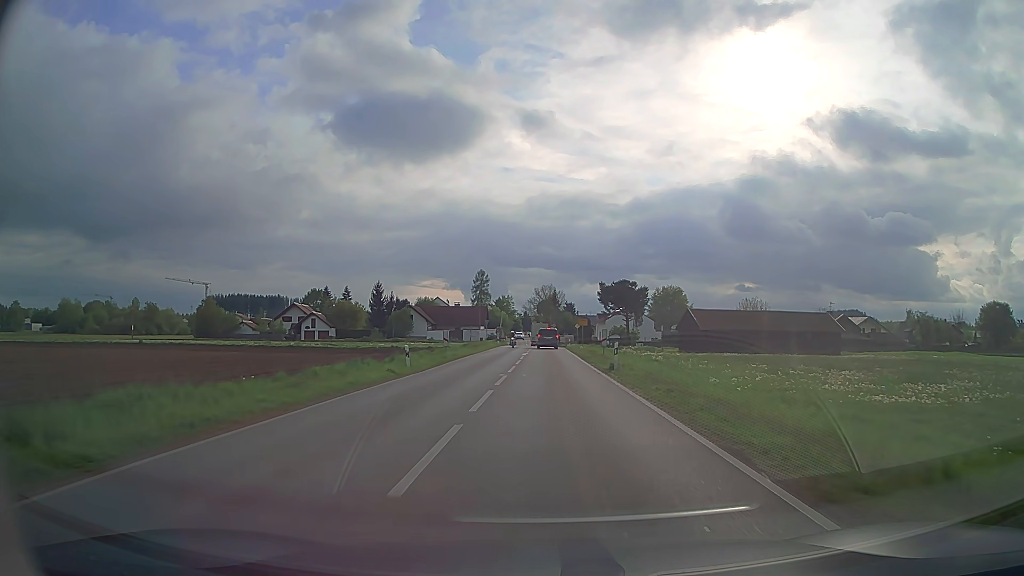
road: secondary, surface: asphalt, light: Day
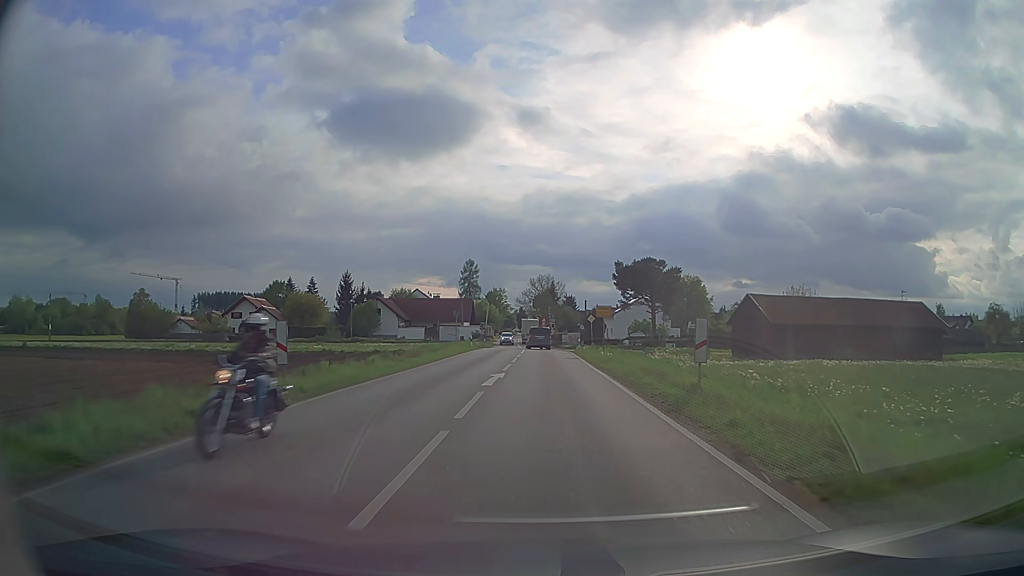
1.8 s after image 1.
(+0.1, +25.1) m; 0°
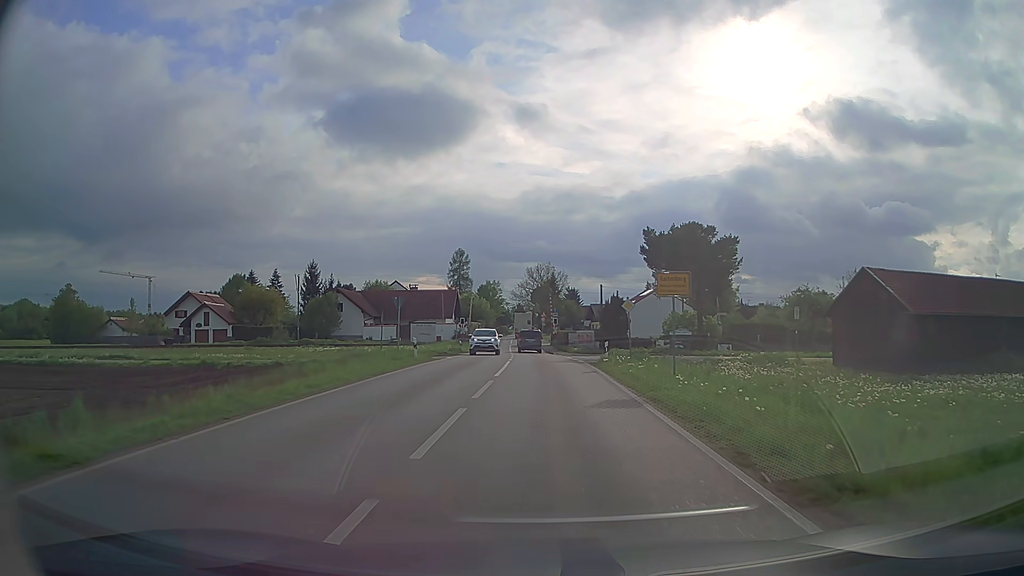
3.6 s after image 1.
(0.0, +21.5) m; 0°
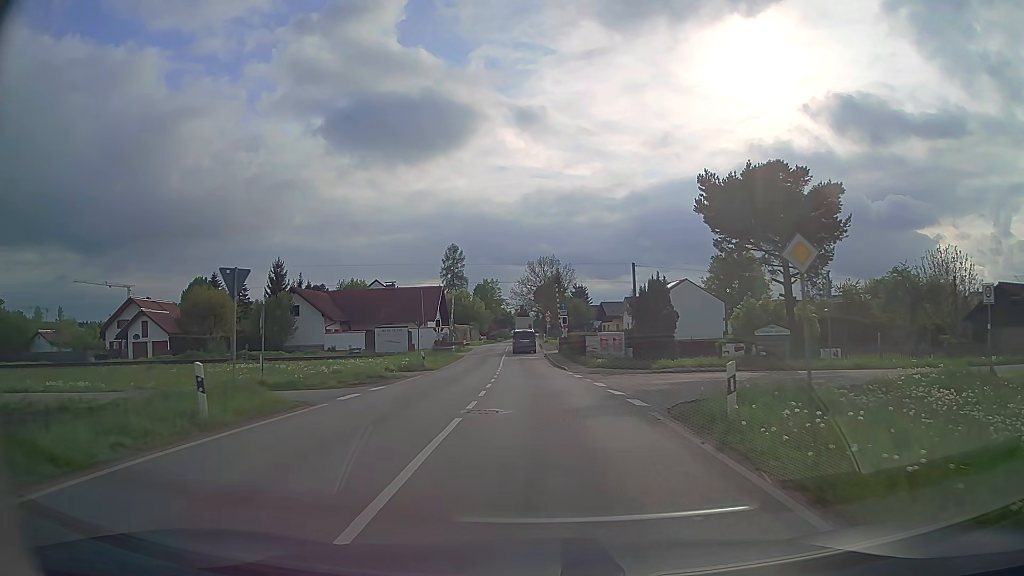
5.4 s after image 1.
(0.0, +18.3) m; 0°
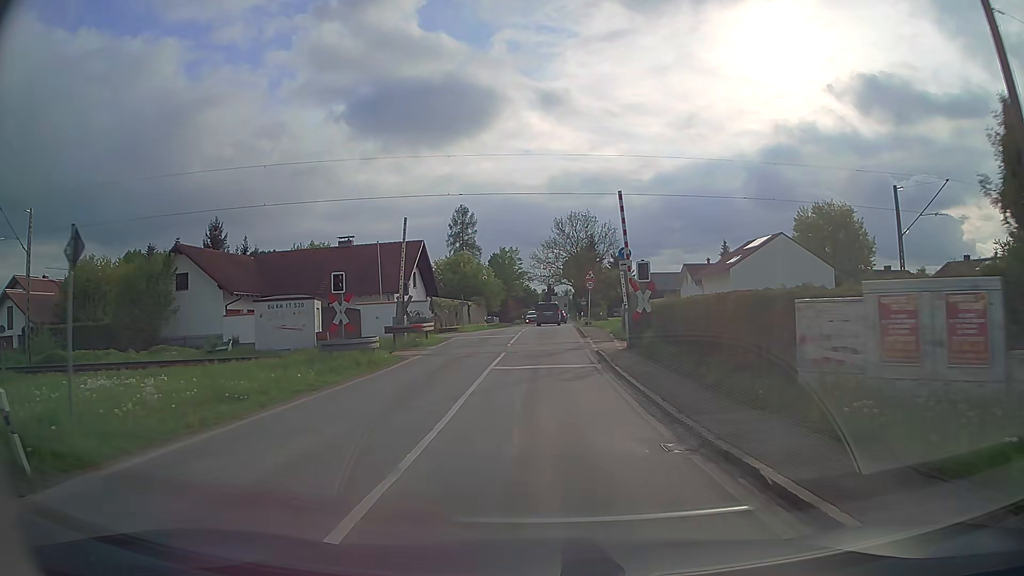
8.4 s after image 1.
(-0.9, +30.1) m; -3°
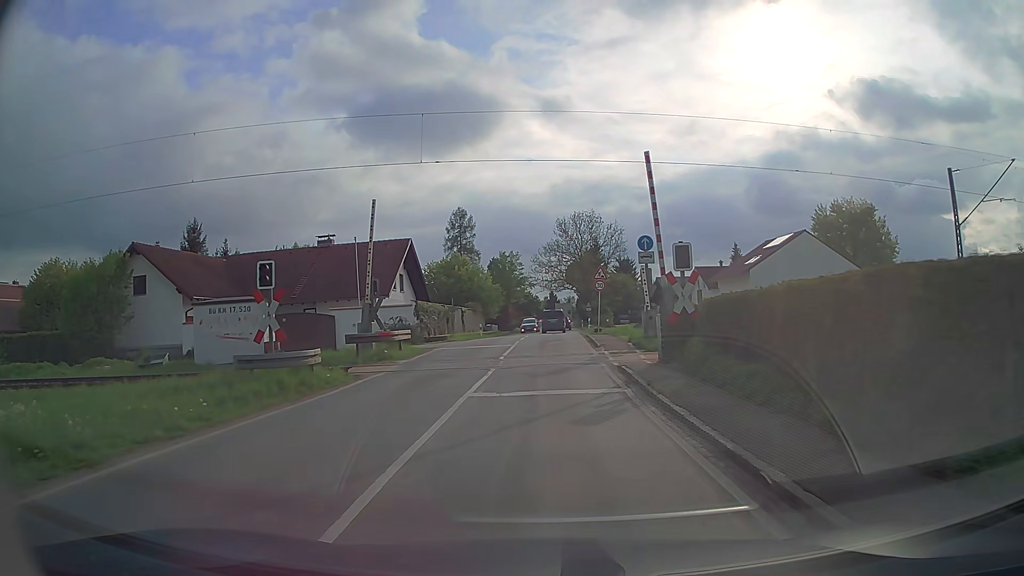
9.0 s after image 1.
(0.0, +6.0) m; 0°
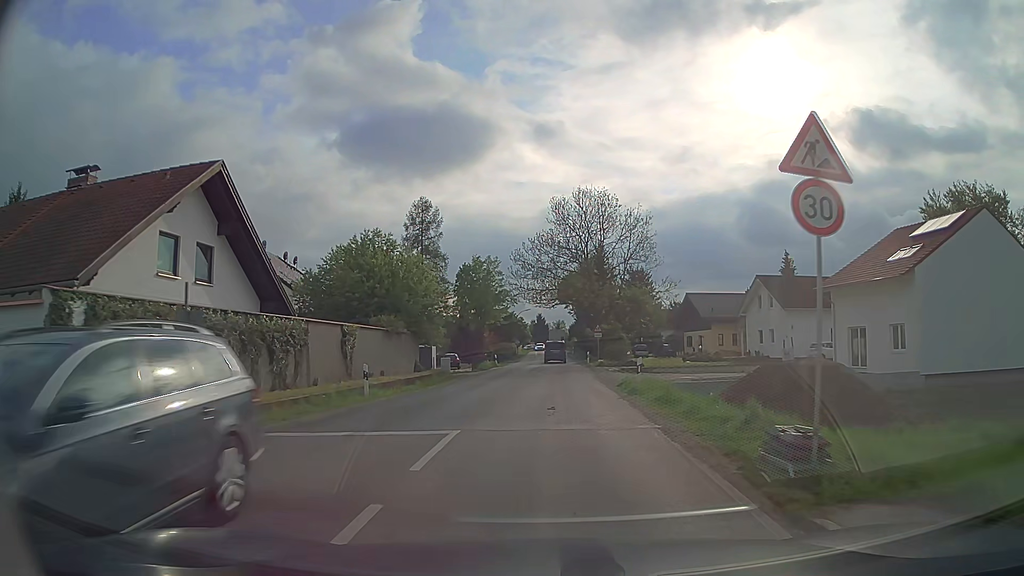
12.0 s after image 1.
(+0.2, +29.5) m; +1°
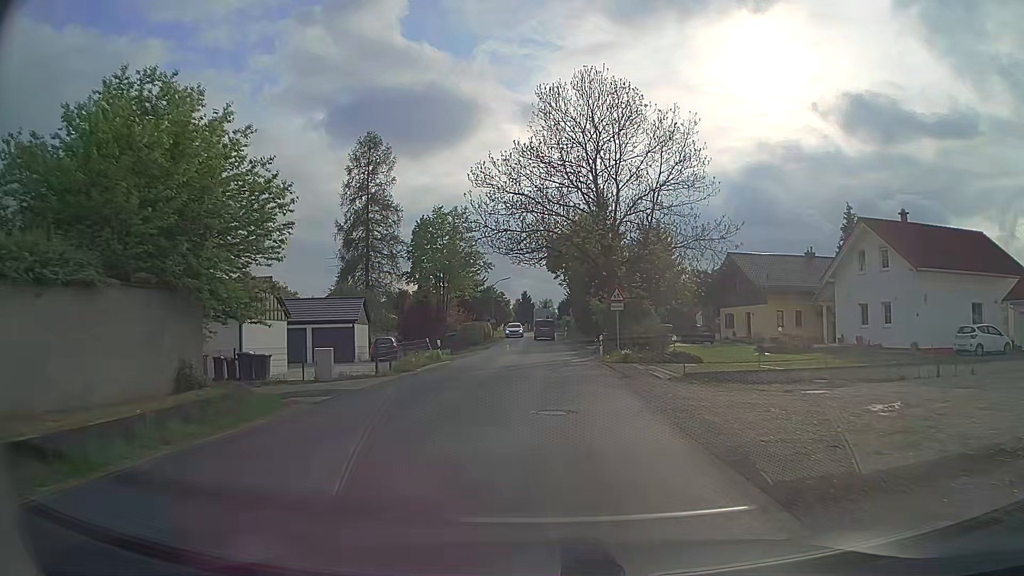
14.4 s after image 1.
(+0.4, +22.5) m; +1°
(0, +10) (0, +20) (0, +30) (0, +40) (0, +50) (0, +60) (0, +70) (0, +80) (0, +90) (0, +100) m
